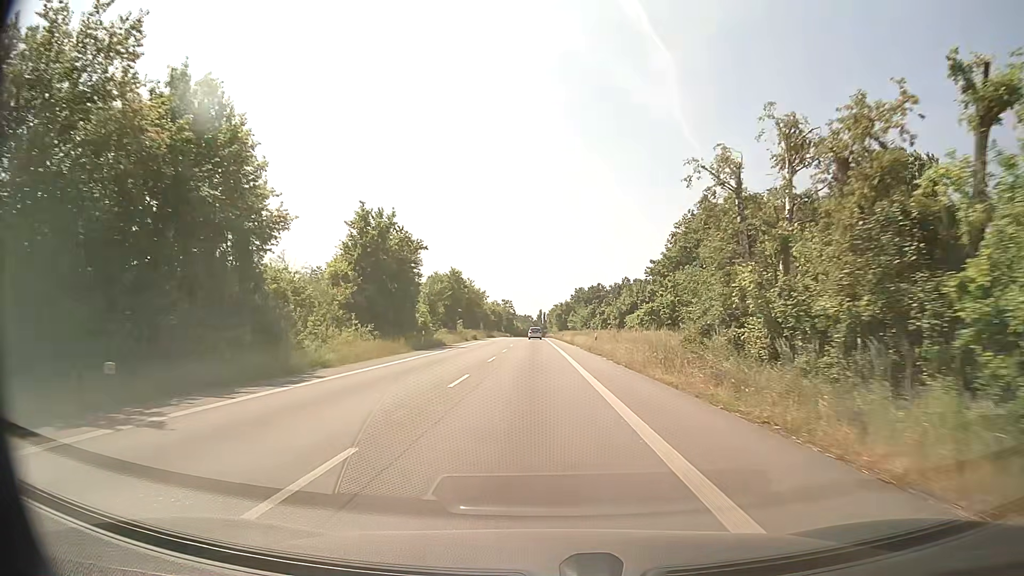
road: secondary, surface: asphalt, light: Day
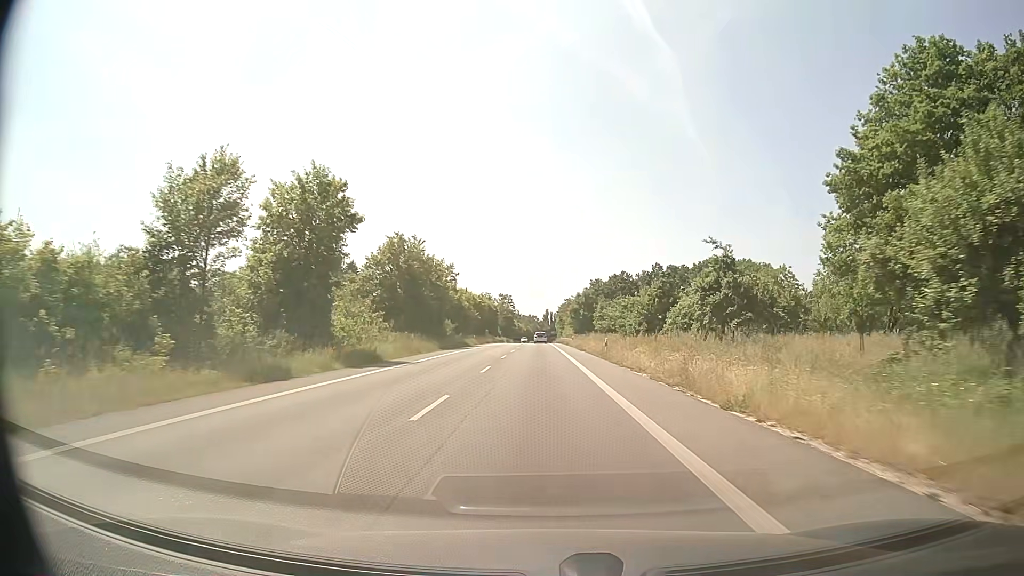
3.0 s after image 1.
(-0.6, +53.8) m; -1°
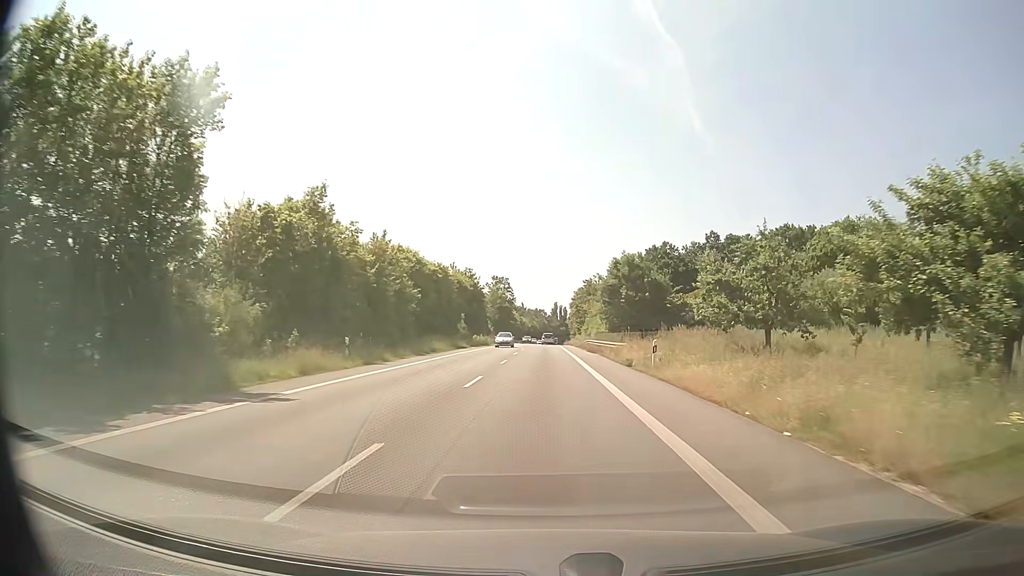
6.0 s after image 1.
(-0.2, +54.5) m; -1°
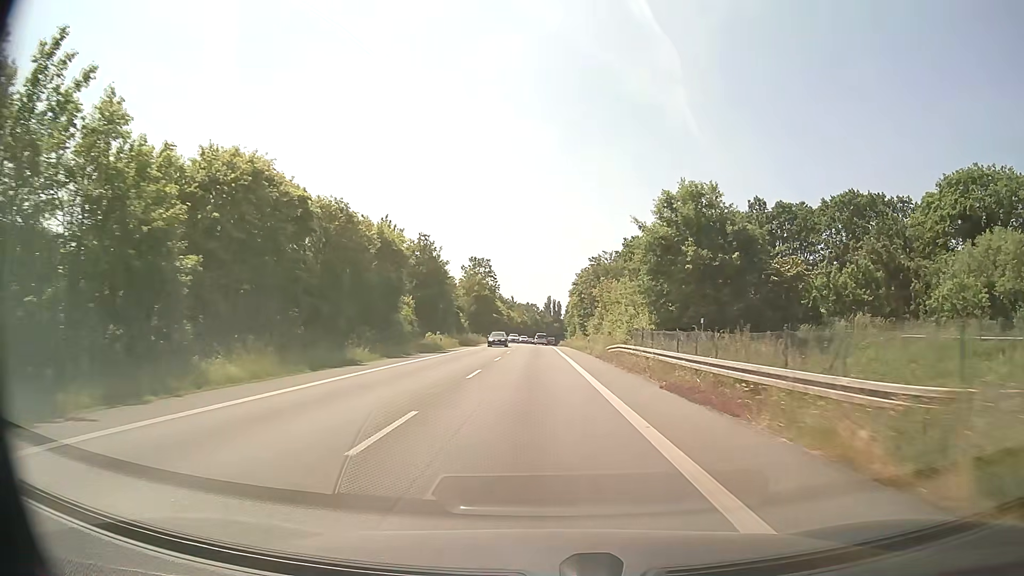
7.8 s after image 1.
(+0.2, +33.0) m; +1°
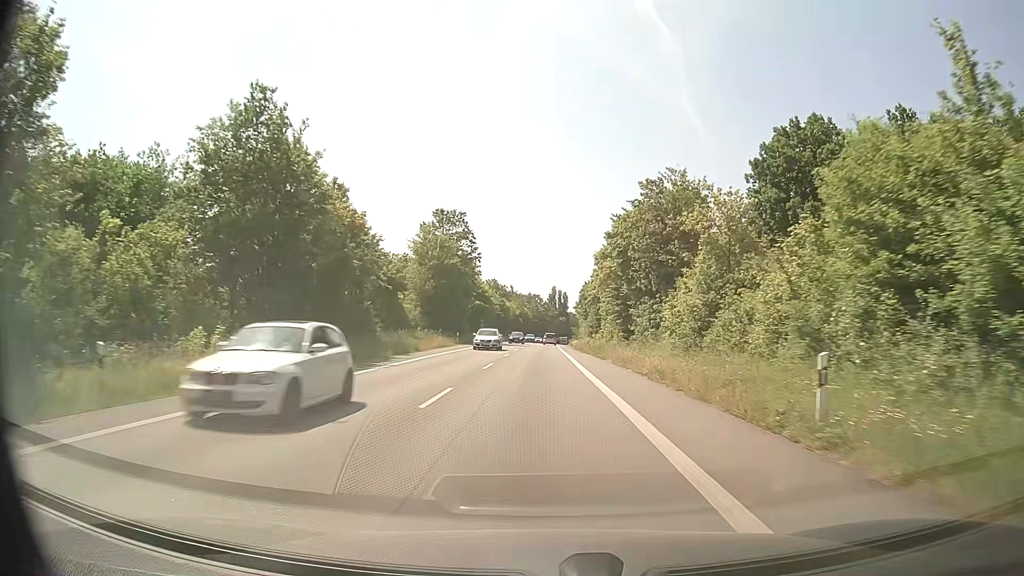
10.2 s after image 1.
(-0.2, +43.8) m; -1°
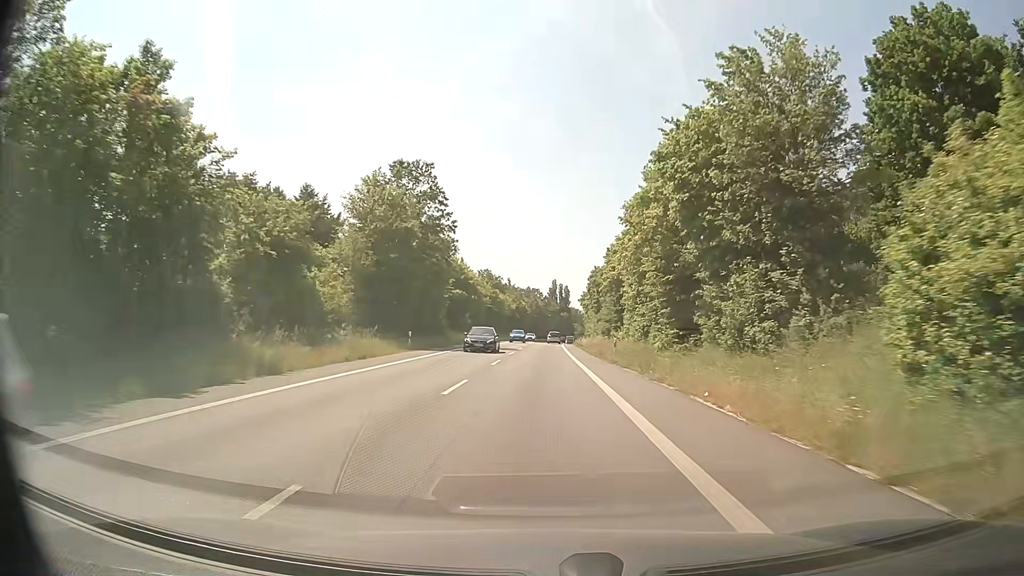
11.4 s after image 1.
(+0.2, +21.9) m; 0°
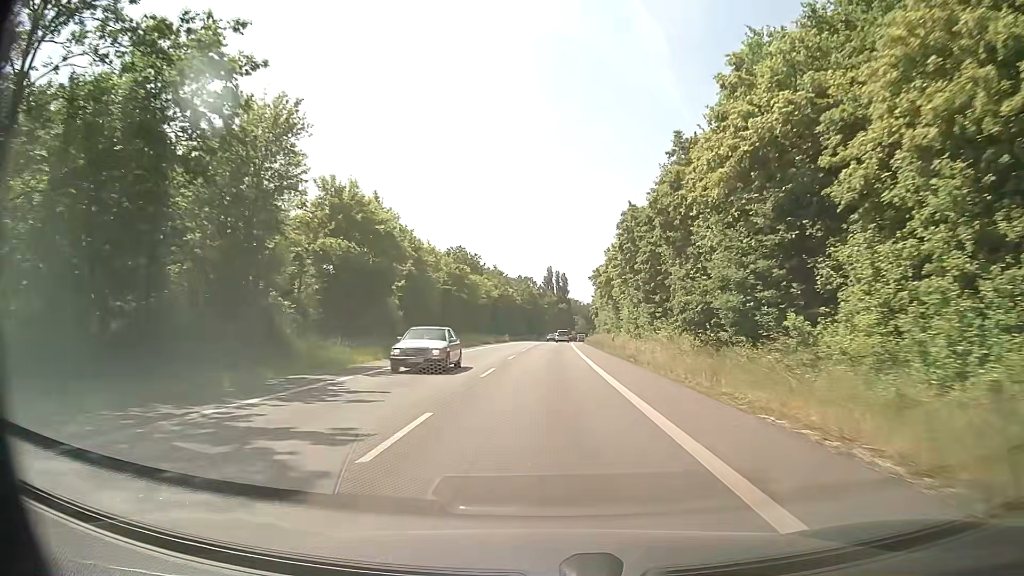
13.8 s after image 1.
(+0.1, +43.0) m; 0°
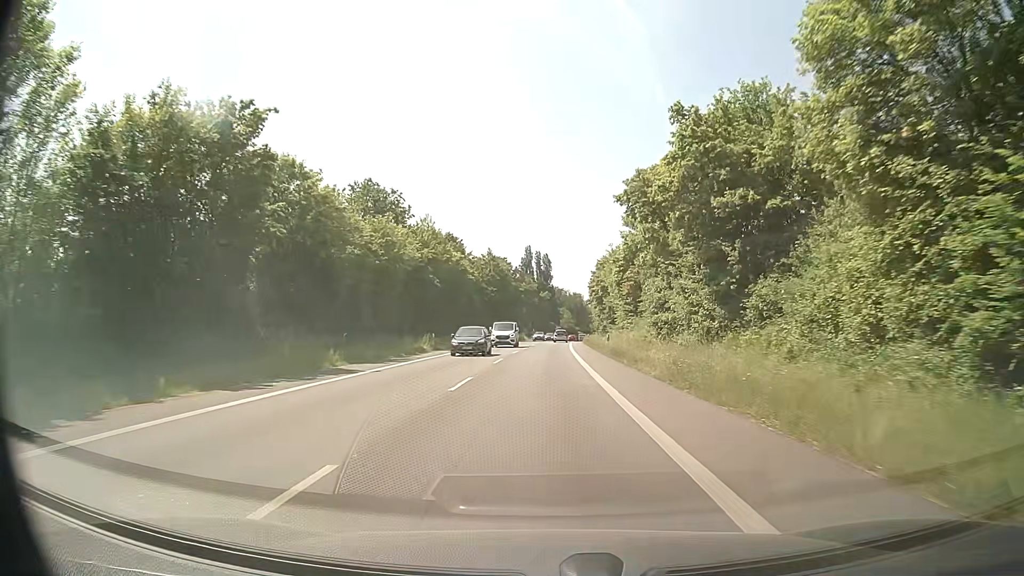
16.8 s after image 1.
(+1.2, +52.0) m; +2°
(0, +10) (0, +20) (0, +30) (0, +40) (0, +50) (+1, +60) (+1, +70) (+1, +80) (+2, +90) (+2, +100) m
